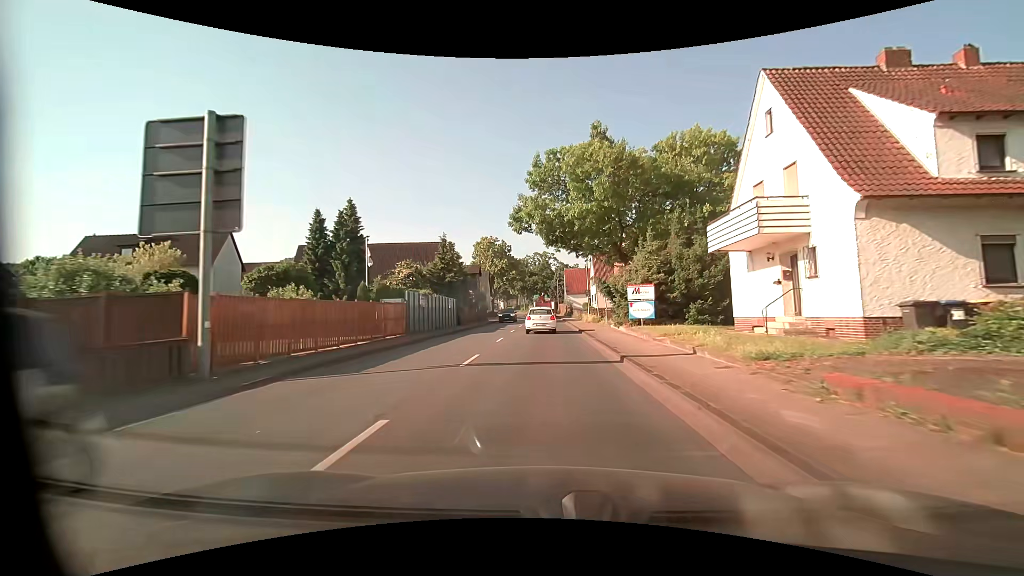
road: primary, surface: asphalt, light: Day
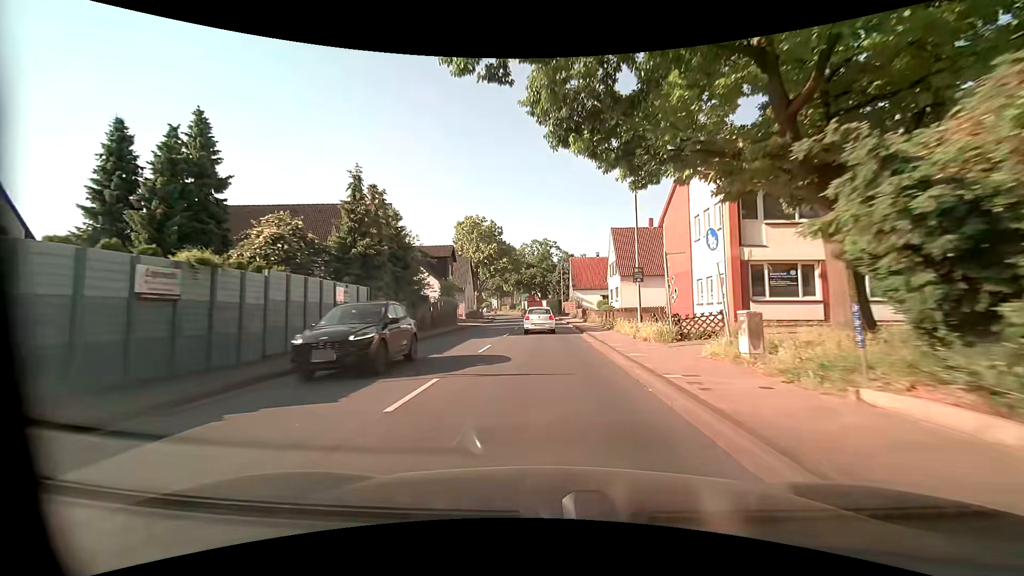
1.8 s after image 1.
(-0.1, +23.4) m; -1°
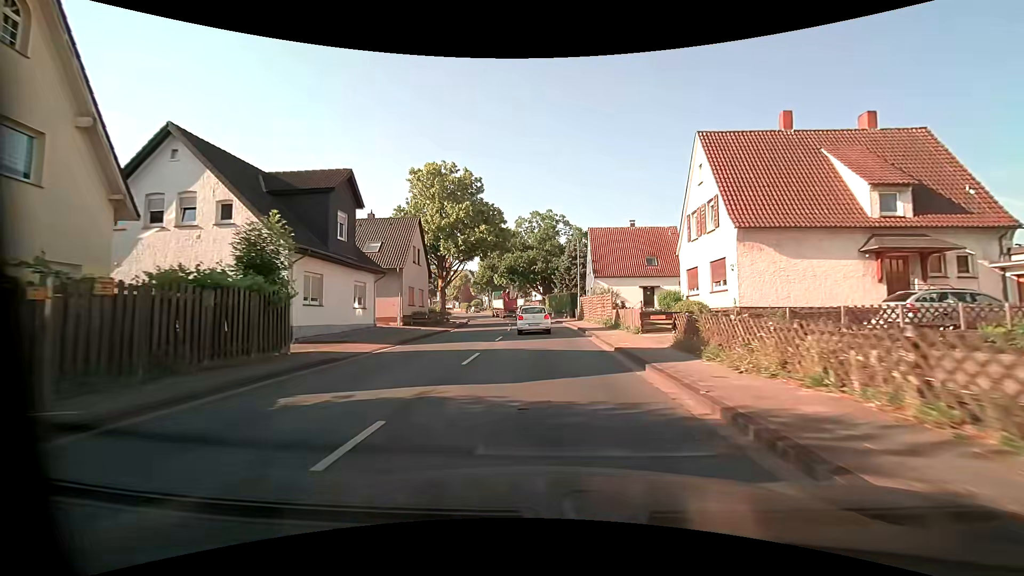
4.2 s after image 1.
(+0.2, +30.6) m; +1°
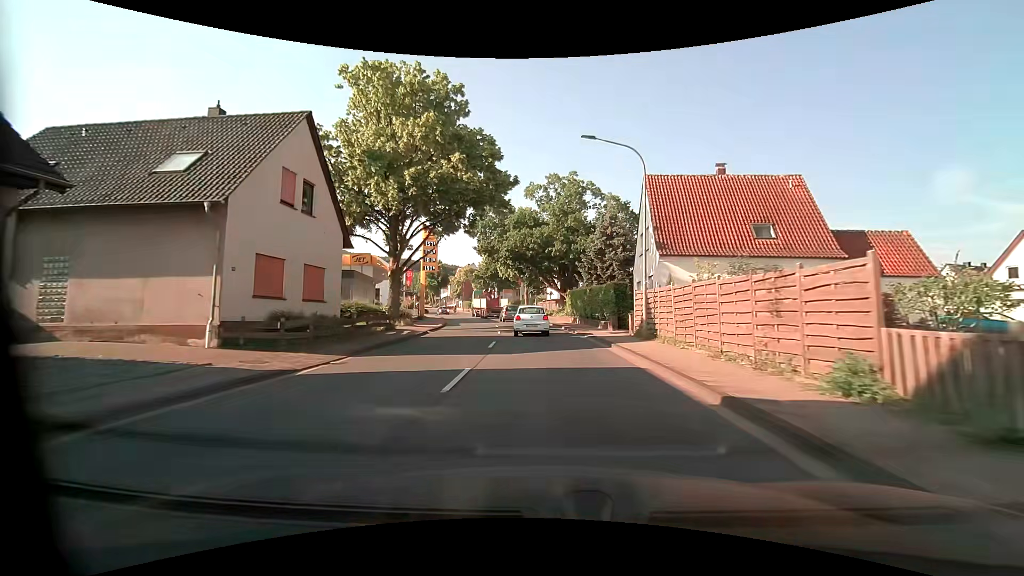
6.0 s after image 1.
(-0.5, +21.9) m; -2°
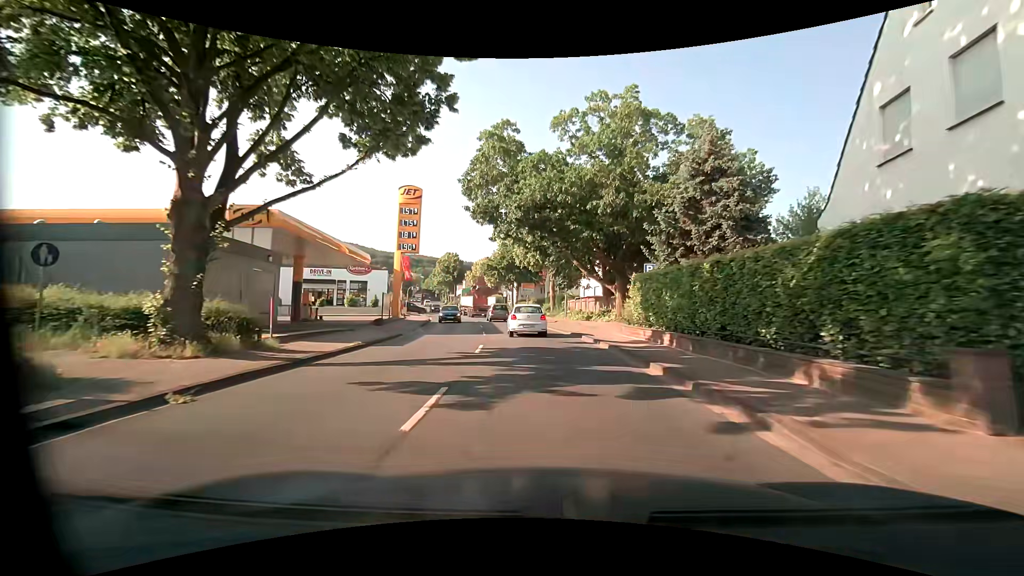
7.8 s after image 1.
(-0.5, +20.8) m; -2°
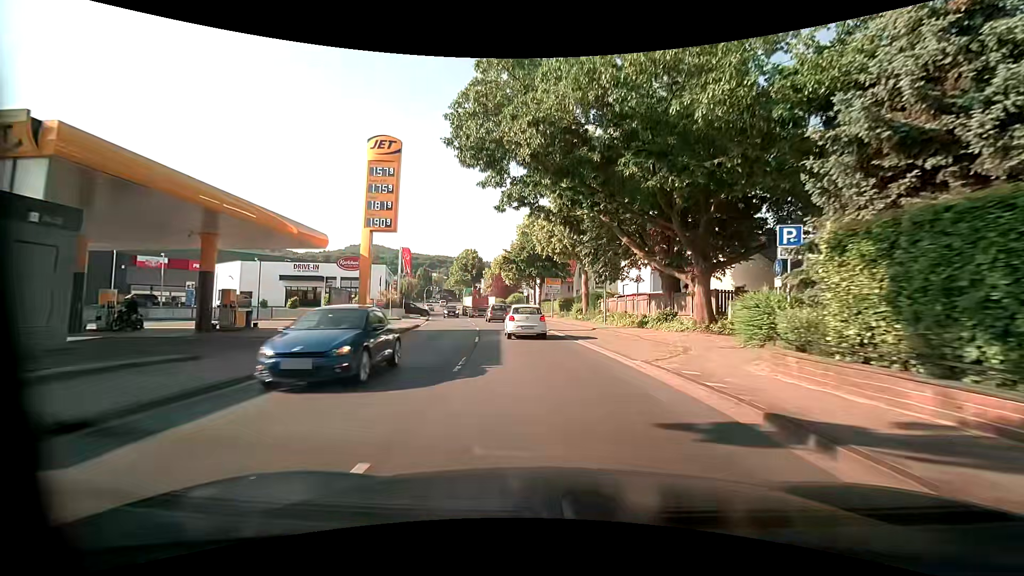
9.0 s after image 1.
(-0.4, +12.9) m; -3°
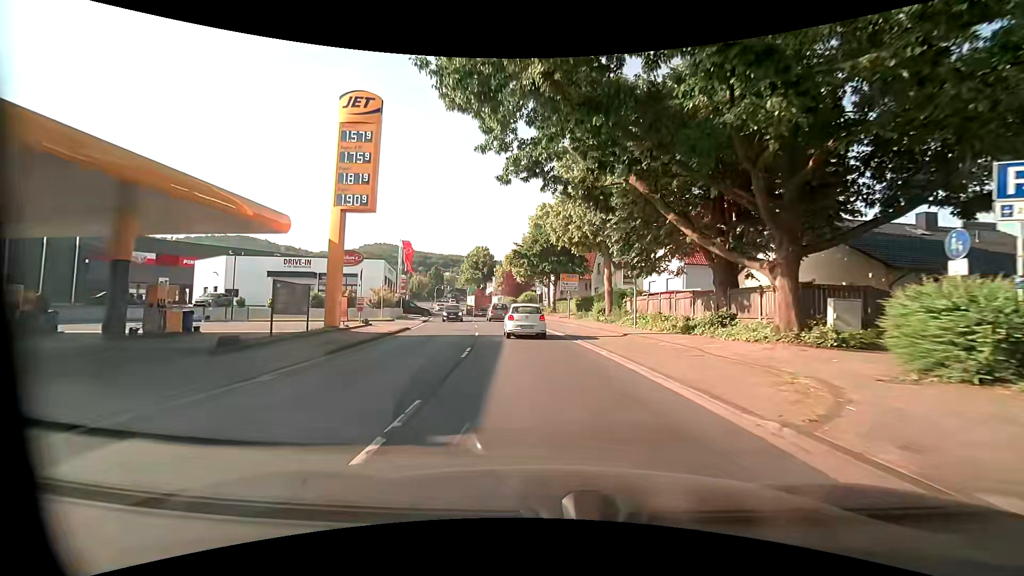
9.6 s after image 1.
(-0.1, +6.2) m; -2°
